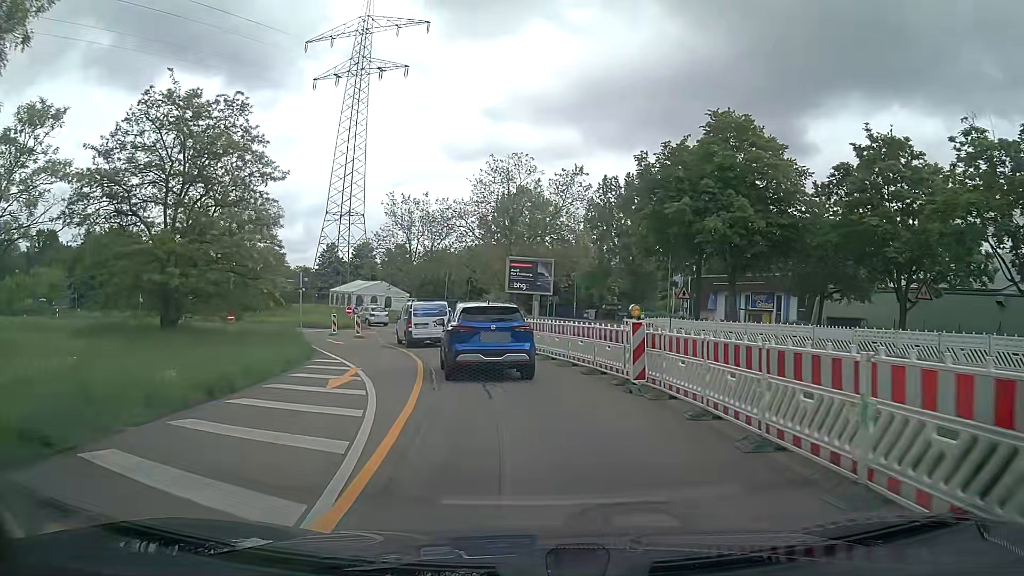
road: tertiary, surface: asphalt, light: Day
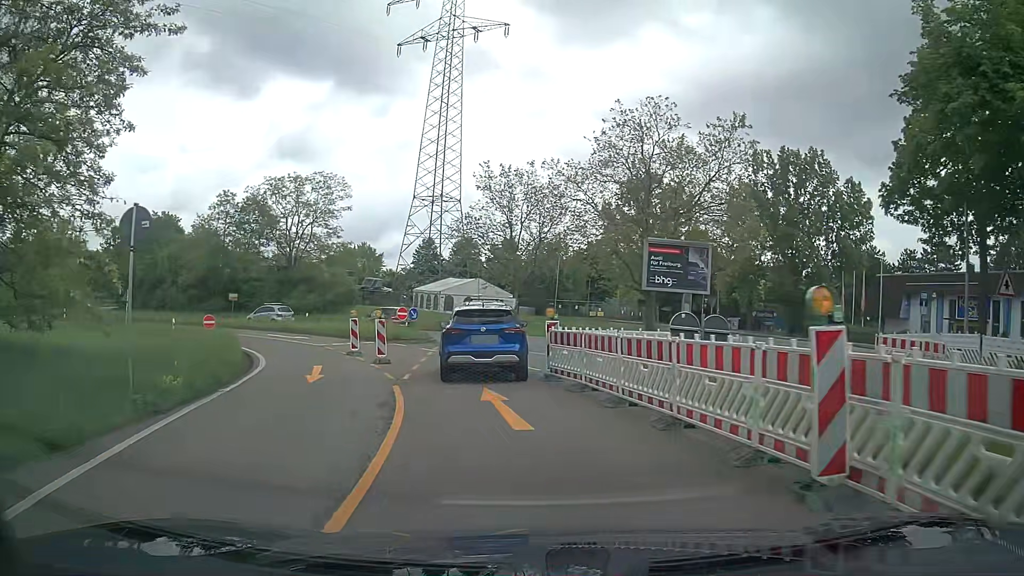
(-1.2, +17.4) m; -10°
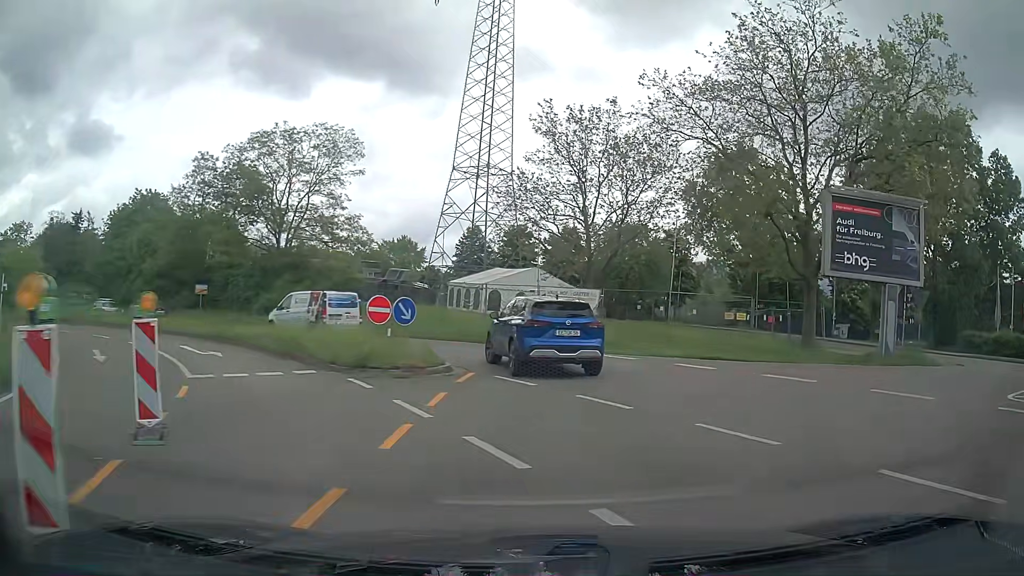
(-1.4, +16.9) m; -4°
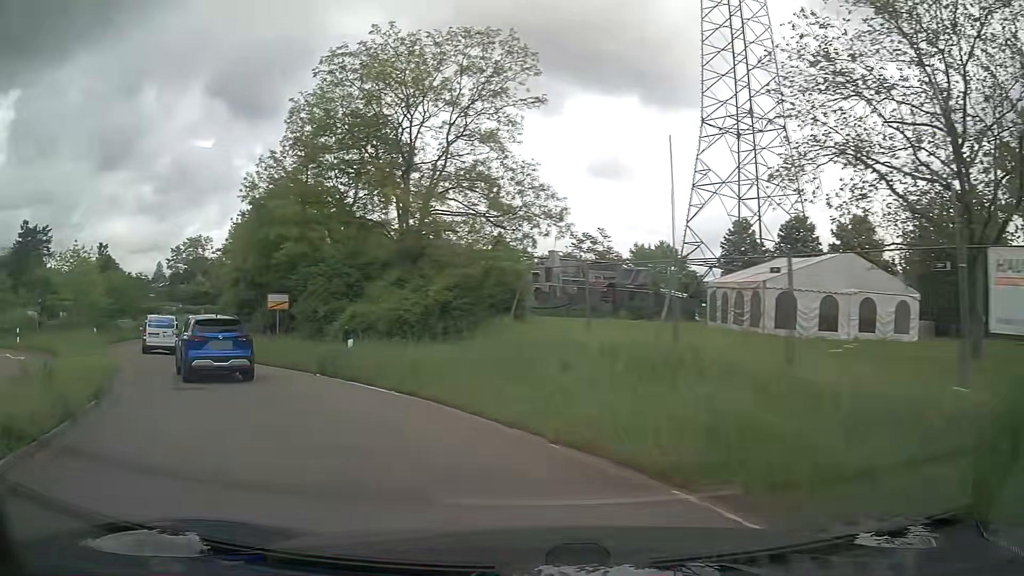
(-1.0, +20.6) m; -21°
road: trunk_link
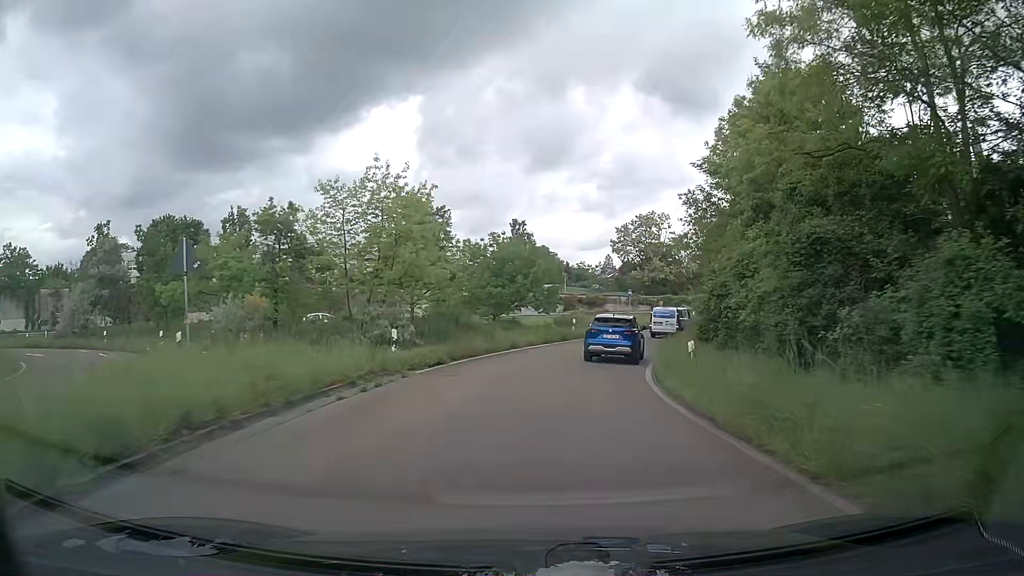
(-10.9, +21.4) m; -40°
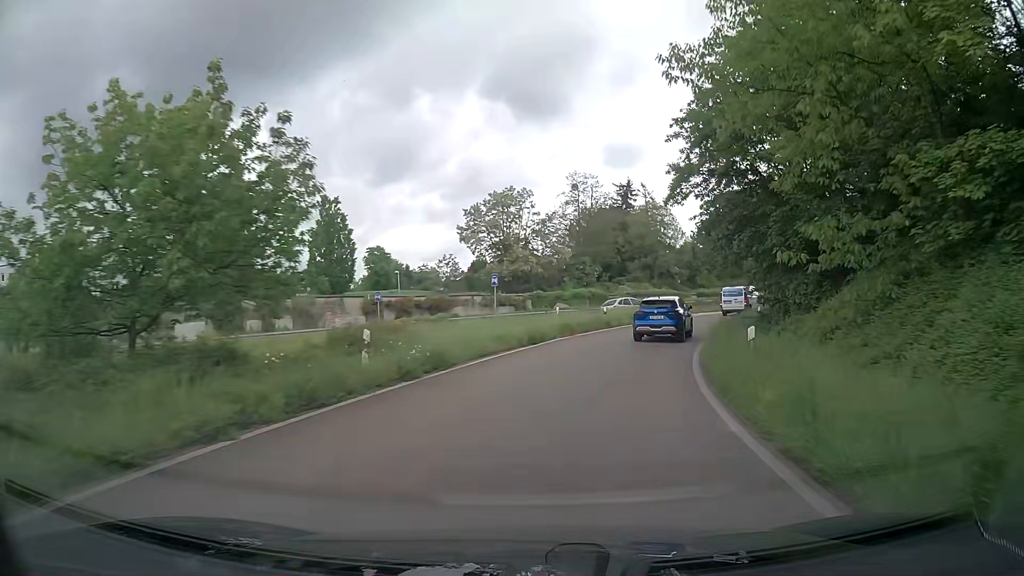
(+2.1, +24.7) m; +12°
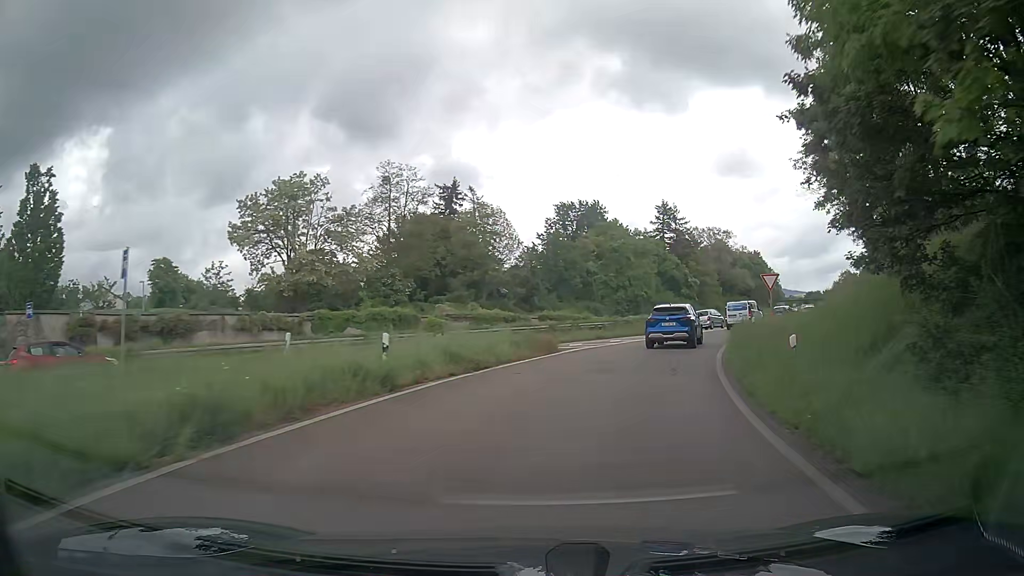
(+2.8, +21.0) m; +15°
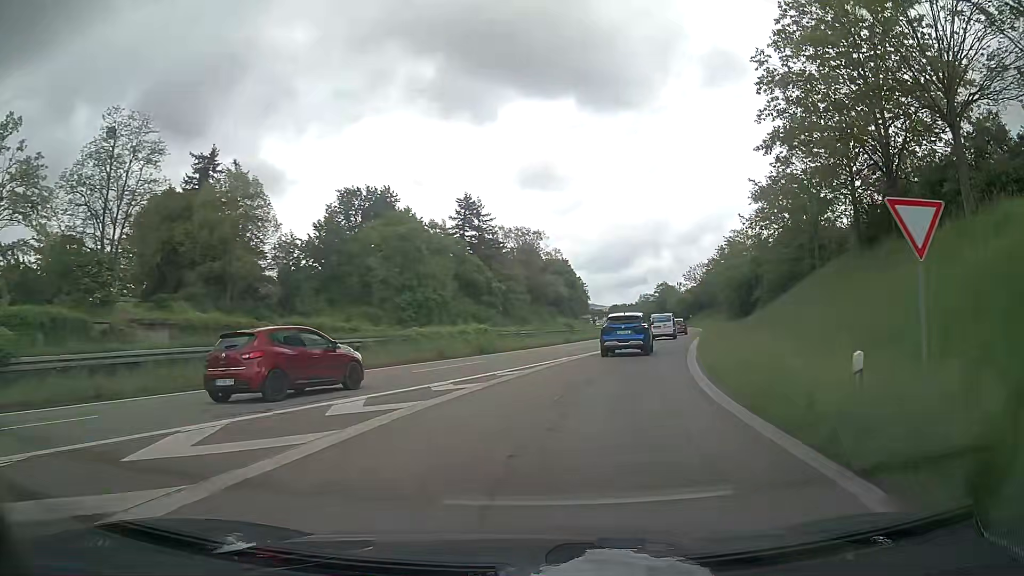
(+3.3, +21.9) m; +17°
(+1, +10) (+3, +20) (+5, +29) (+8, +39) (+11, +49) (+13, +58) (+16, +68) (+18, +78) (+21, +87) (+23, +97) m
